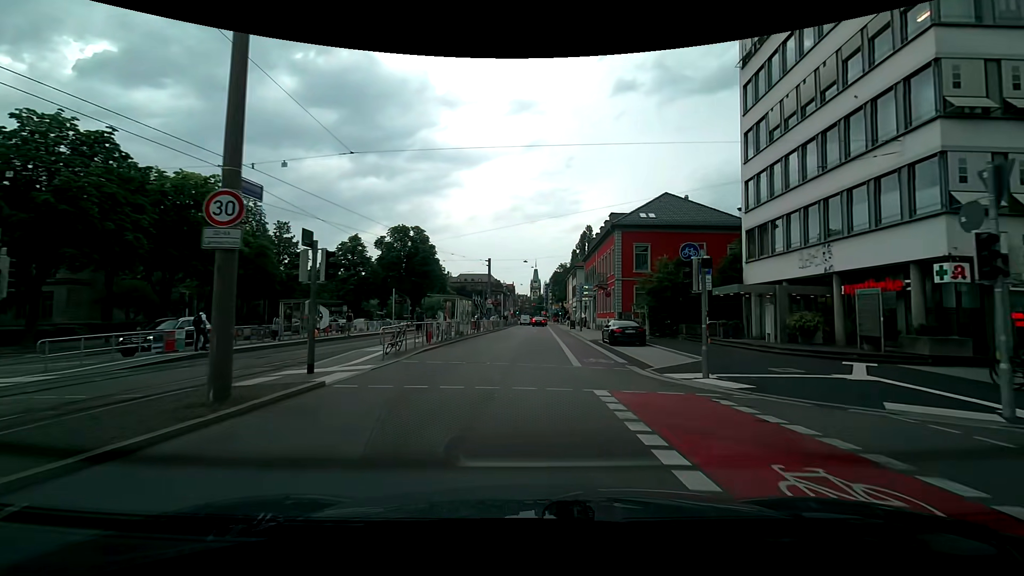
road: secondary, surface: asphalt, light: Day
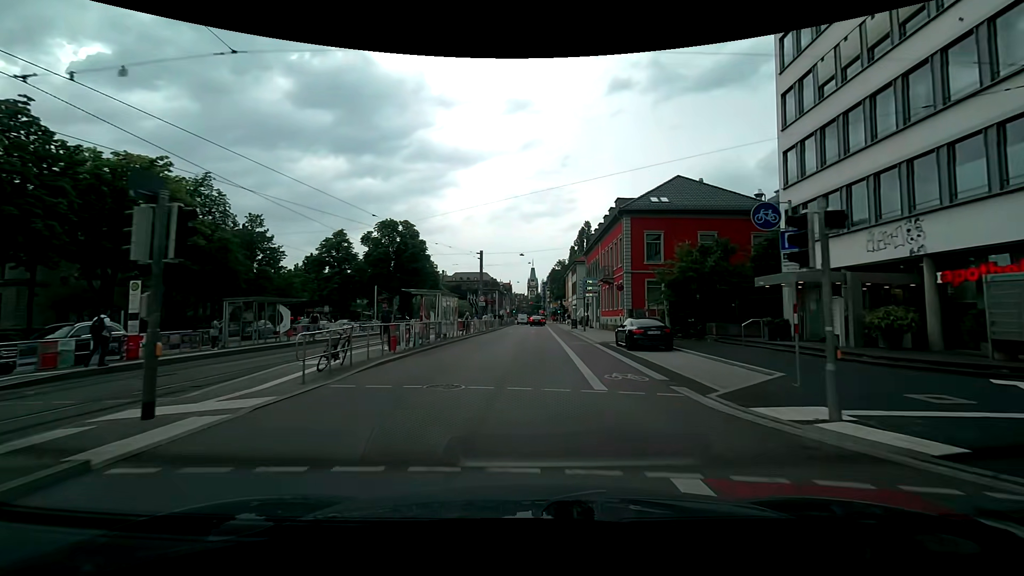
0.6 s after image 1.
(0.0, +5.3) m; 0°
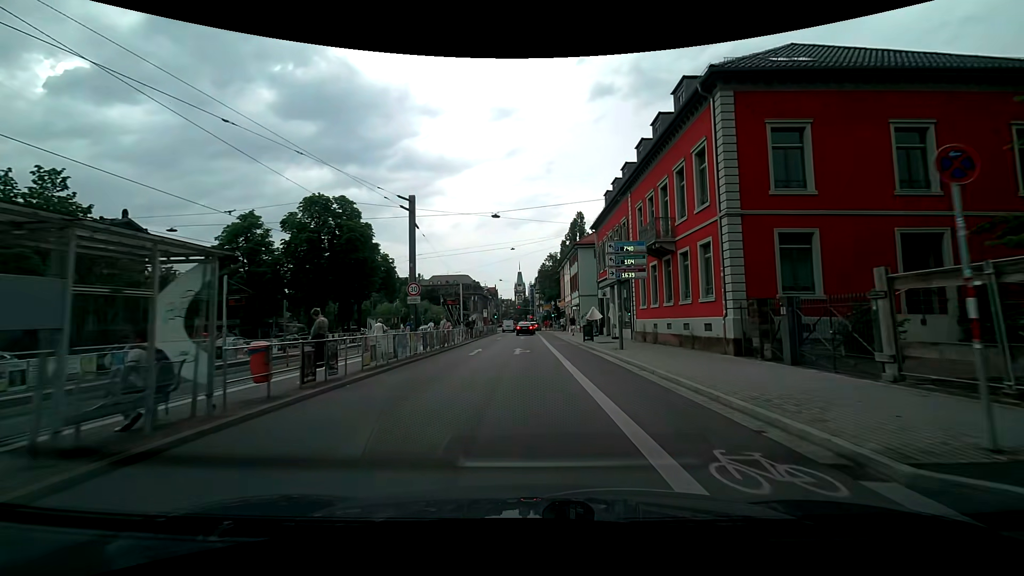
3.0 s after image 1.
(+0.4, +22.0) m; +2°
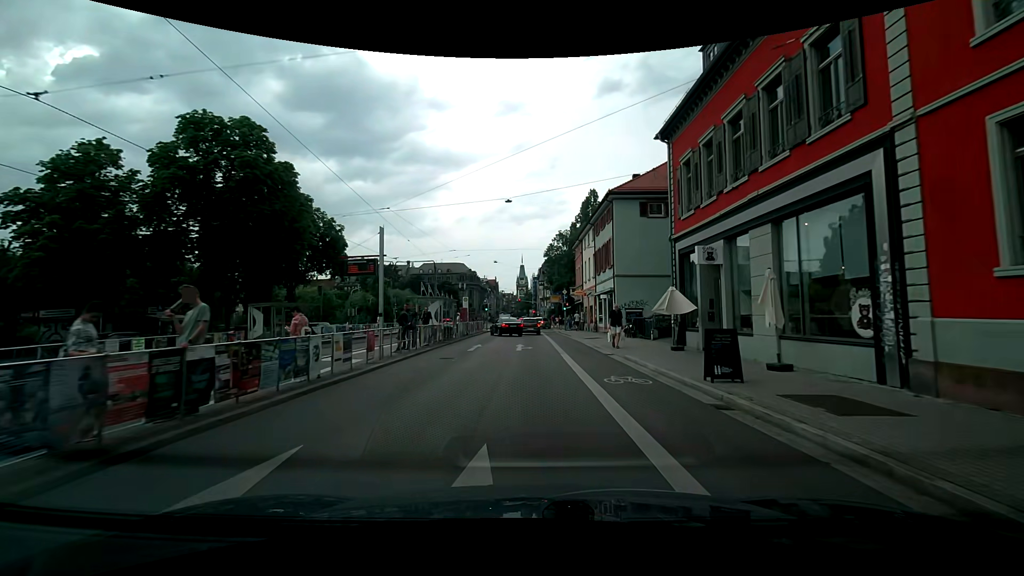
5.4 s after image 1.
(-0.3, +21.3) m; -1°
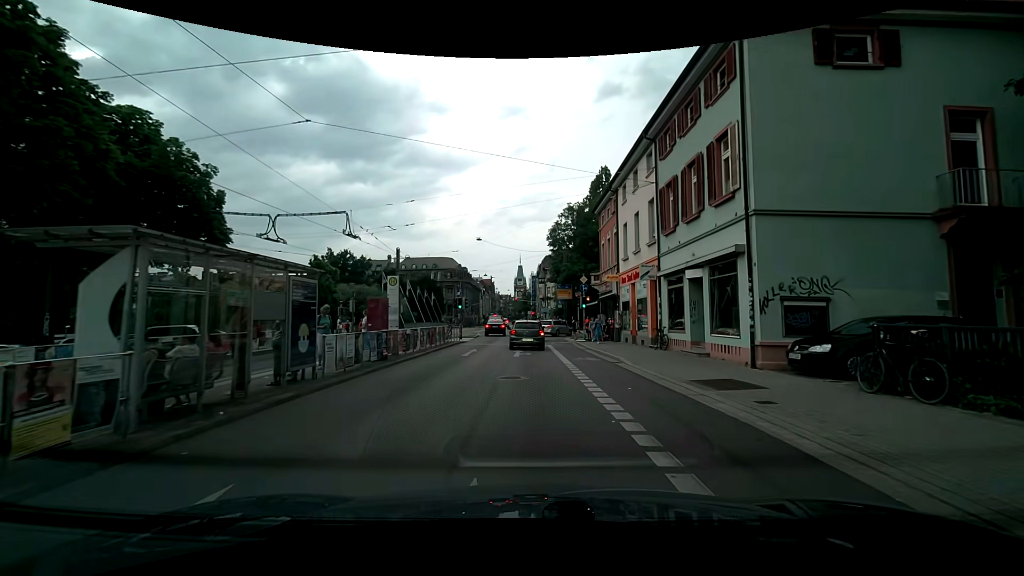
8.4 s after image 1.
(+0.1, +21.0) m; 0°
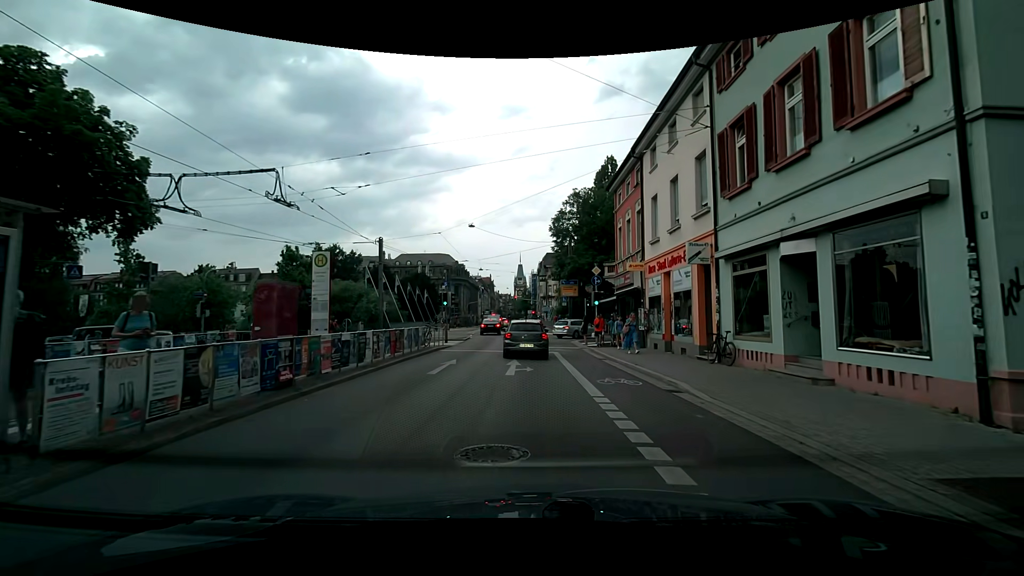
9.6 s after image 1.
(+0.1, +6.5) m; +1°
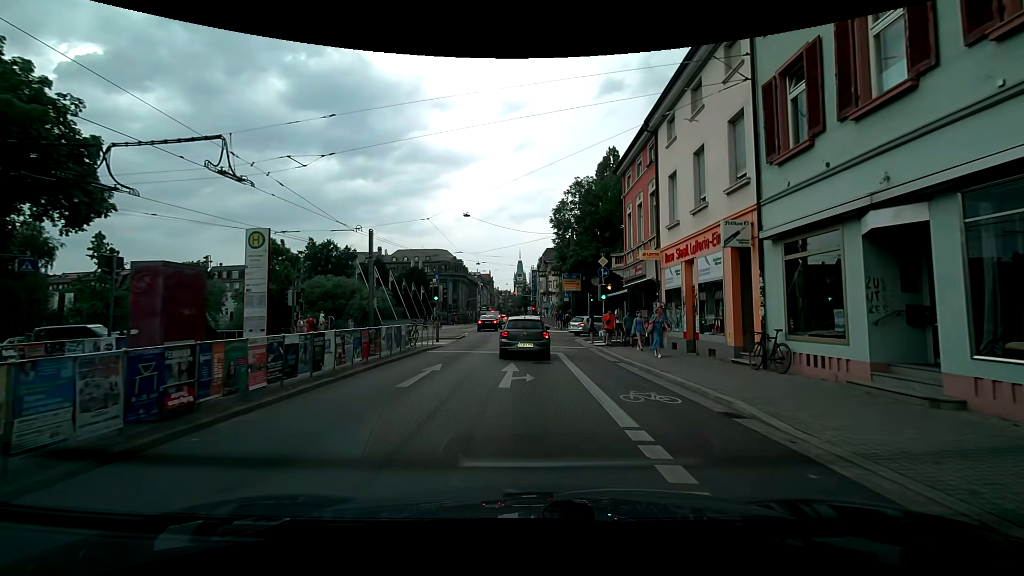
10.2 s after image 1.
(0.0, +2.9) m; 0°
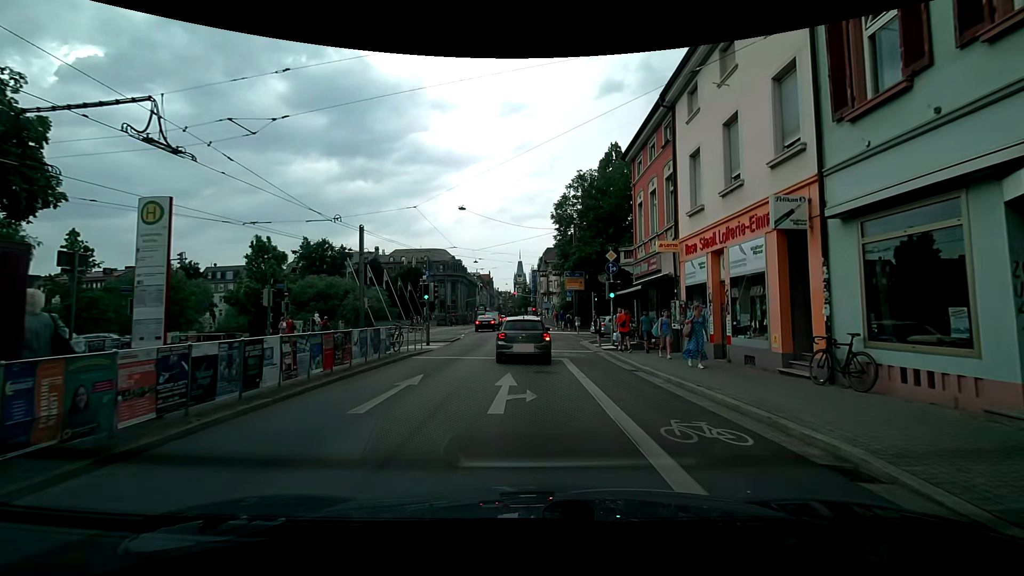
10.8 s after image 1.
(0.0, +2.6) m; 0°
(0, +10) (0, +20) (0, +30) (-1, +40) (-1, +50) (-1, +60) (-2, +70) (-2, +80) (-2, +90) (-2, +100) m
